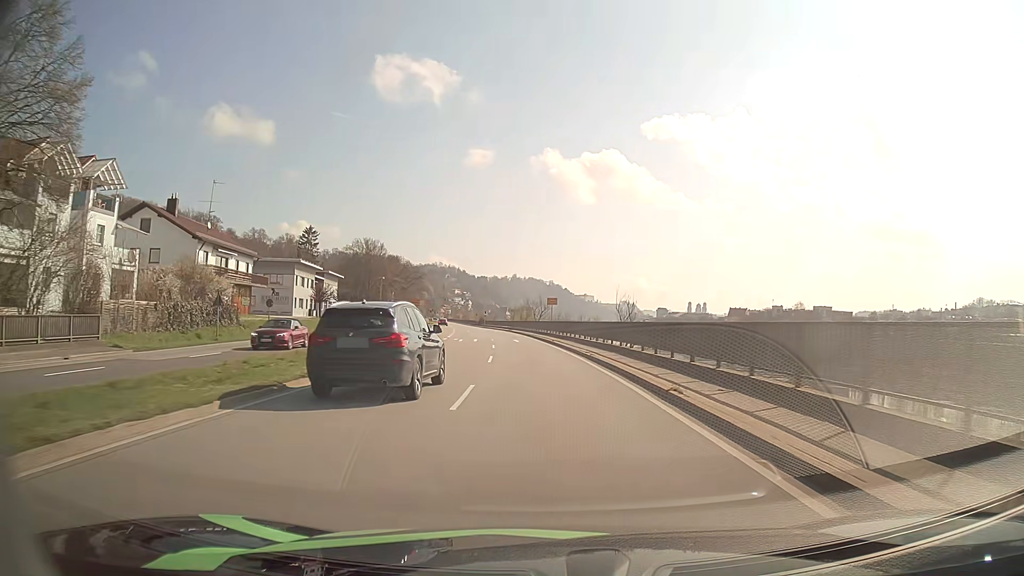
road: primary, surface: asphalt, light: Day
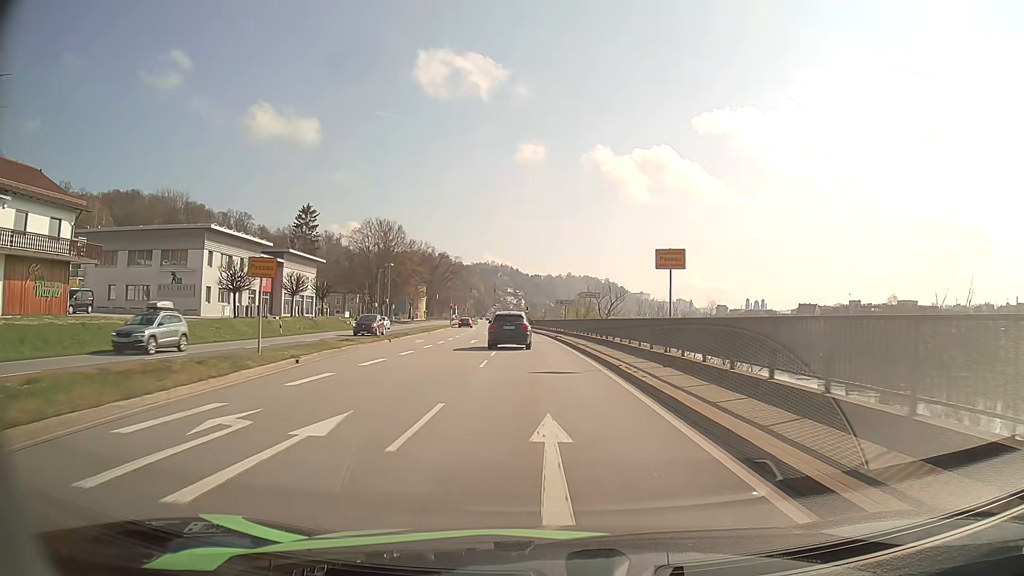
(-1.5, +39.5) m; -5°
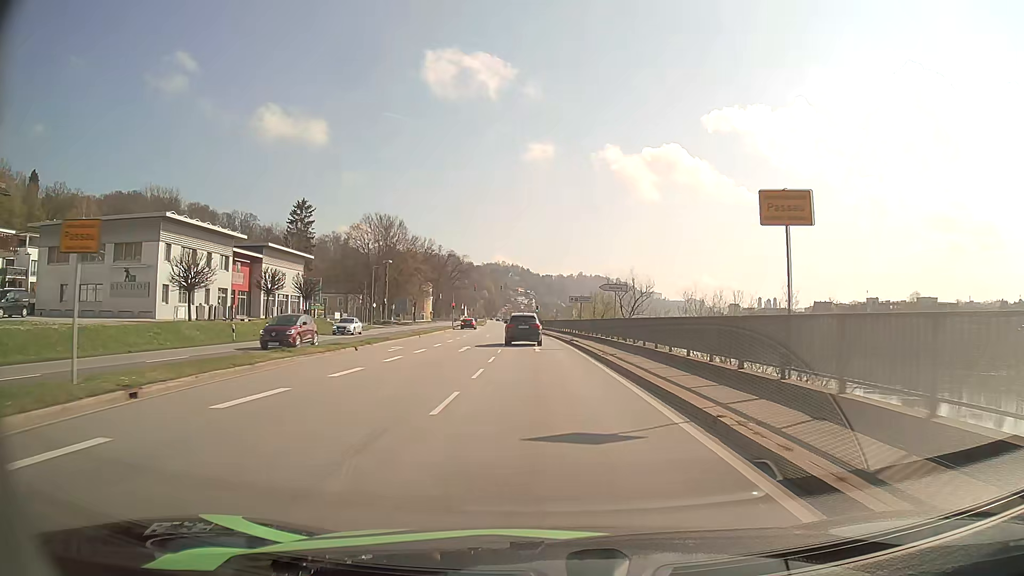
(-0.1, +9.3) m; -1°
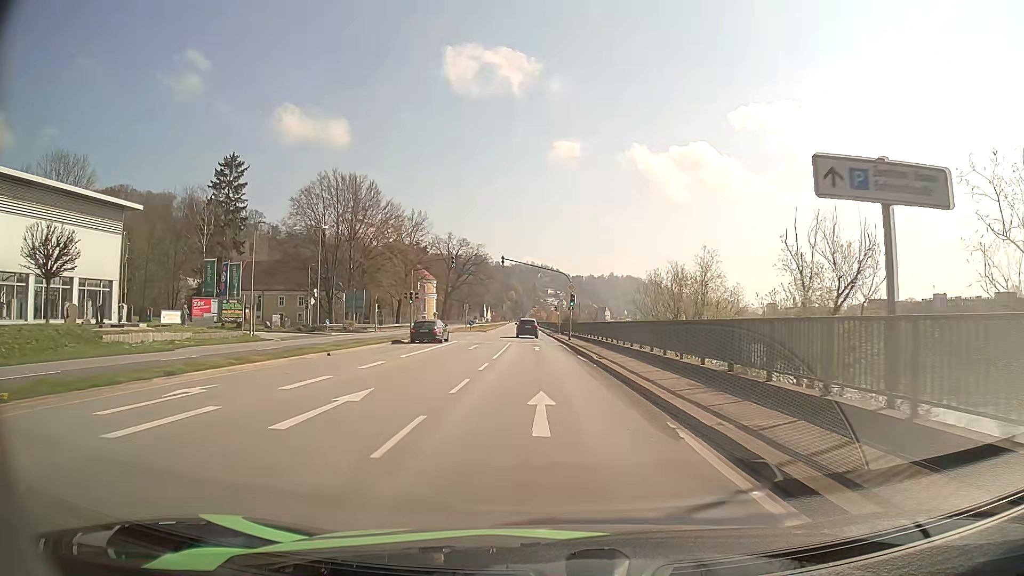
(-1.0, +44.9) m; -2°
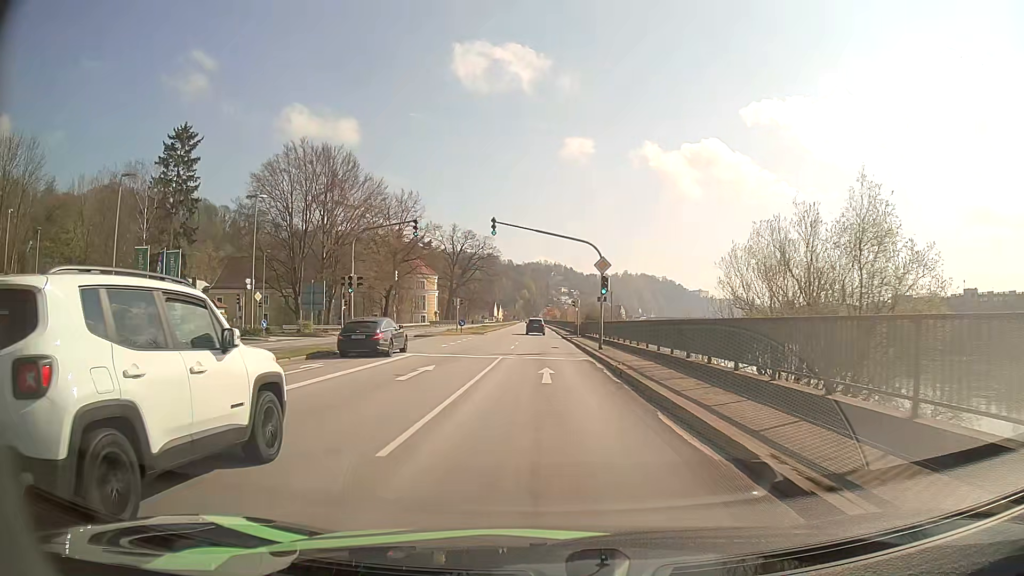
(-0.2, +18.1) m; -1°
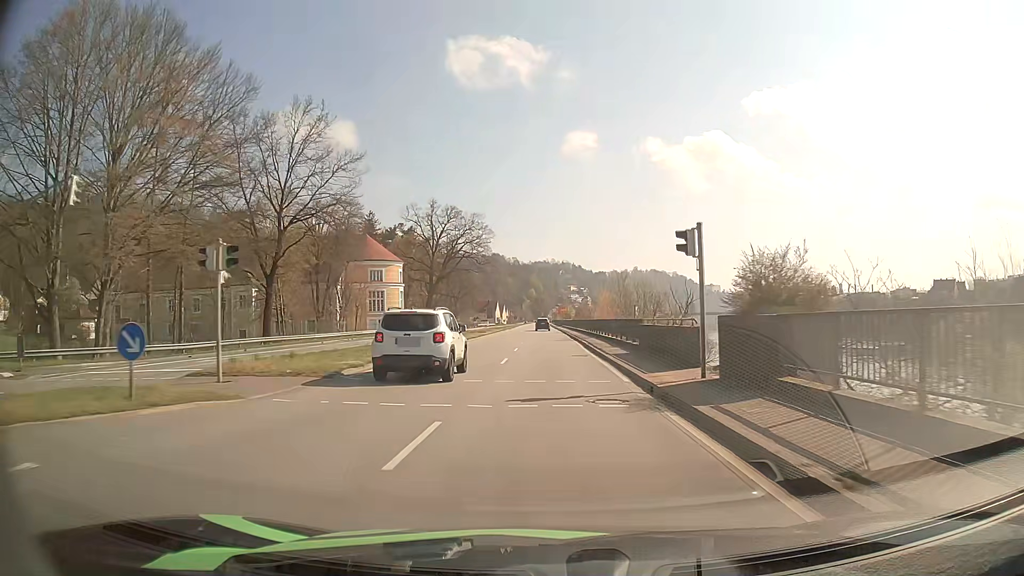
(-0.5, +45.5) m; -1°
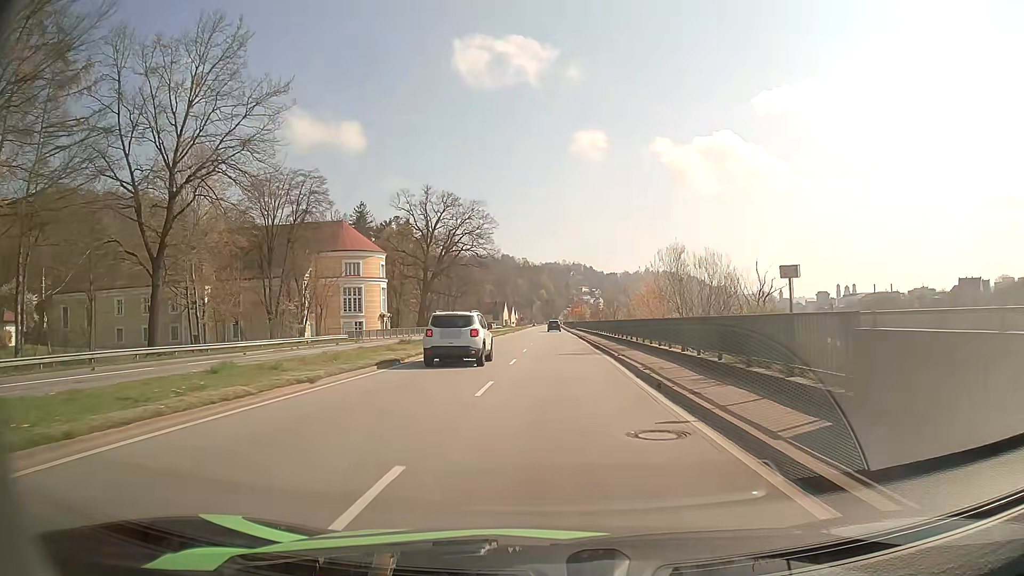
(0.0, +18.3) m; -1°
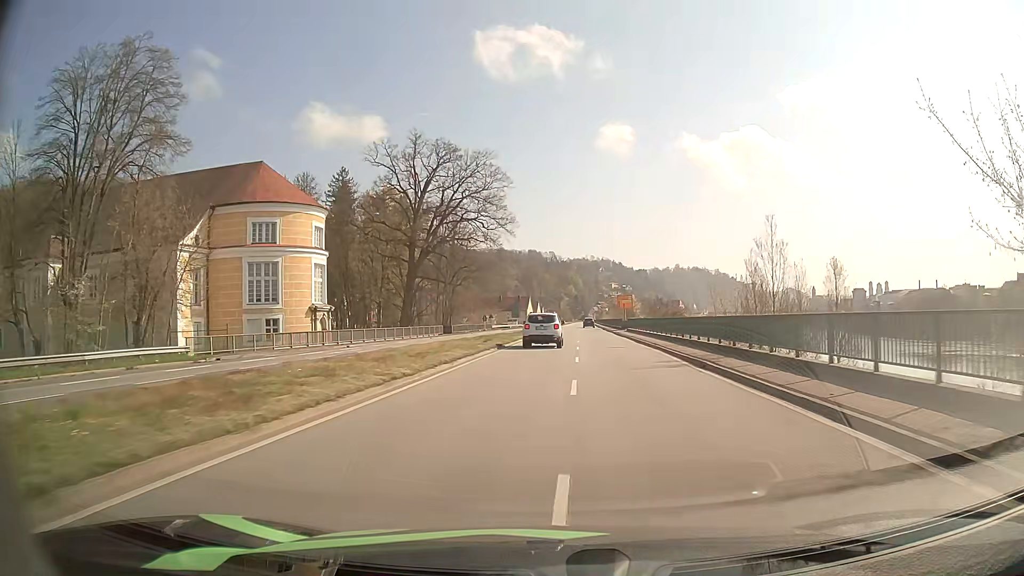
(-1.0, +36.2) m; -2°
(0, +10) (0, +20) (0, +30) (+1, +40) (+1, +50) (+1, +60) (+1, +70) (+2, +80) (+2, +90) (+2, +100) m
